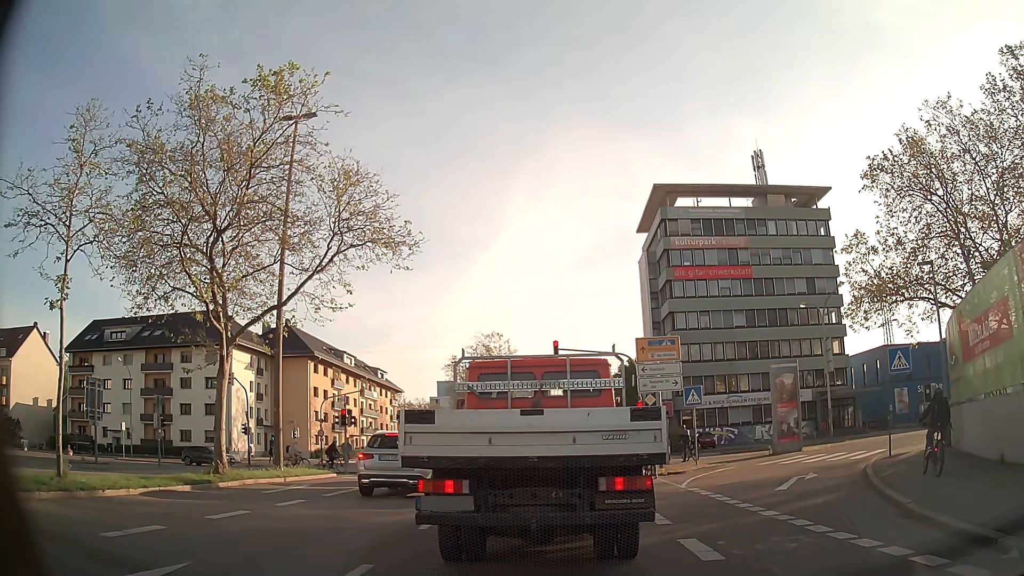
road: secondary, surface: asphalt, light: Day
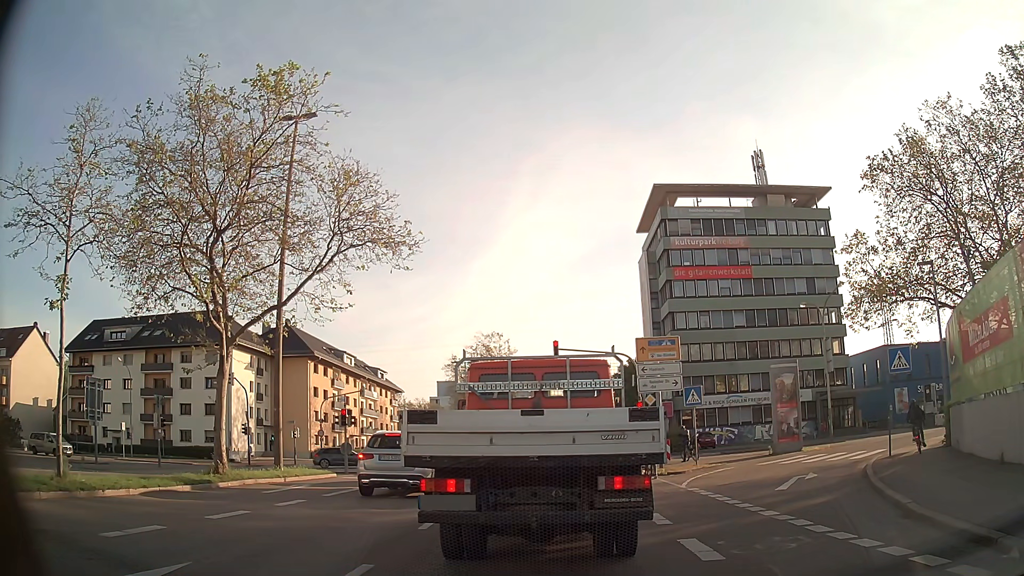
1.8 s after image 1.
(0.0, 0.0) m; 0°
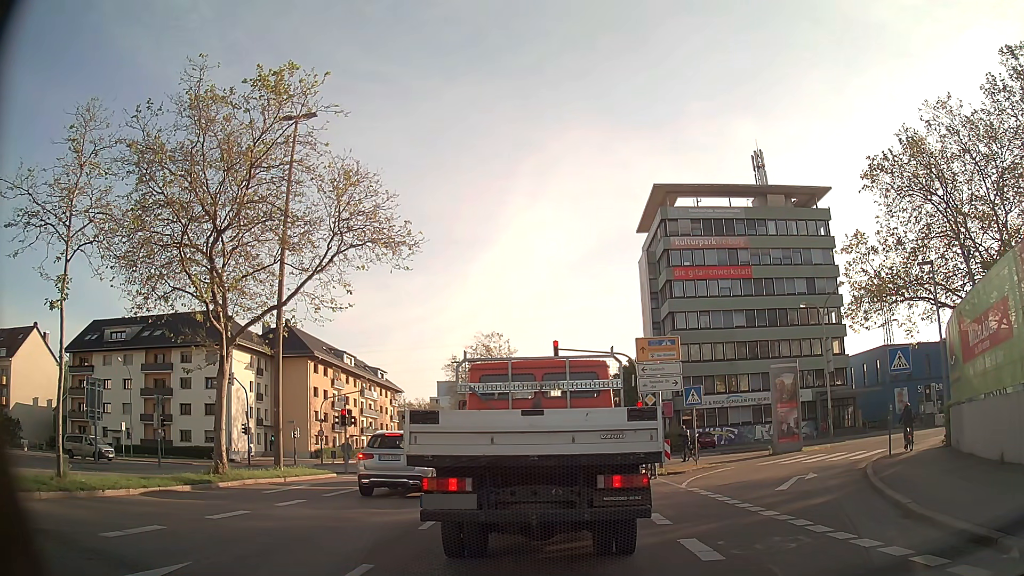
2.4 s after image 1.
(0.0, 0.0) m; 0°
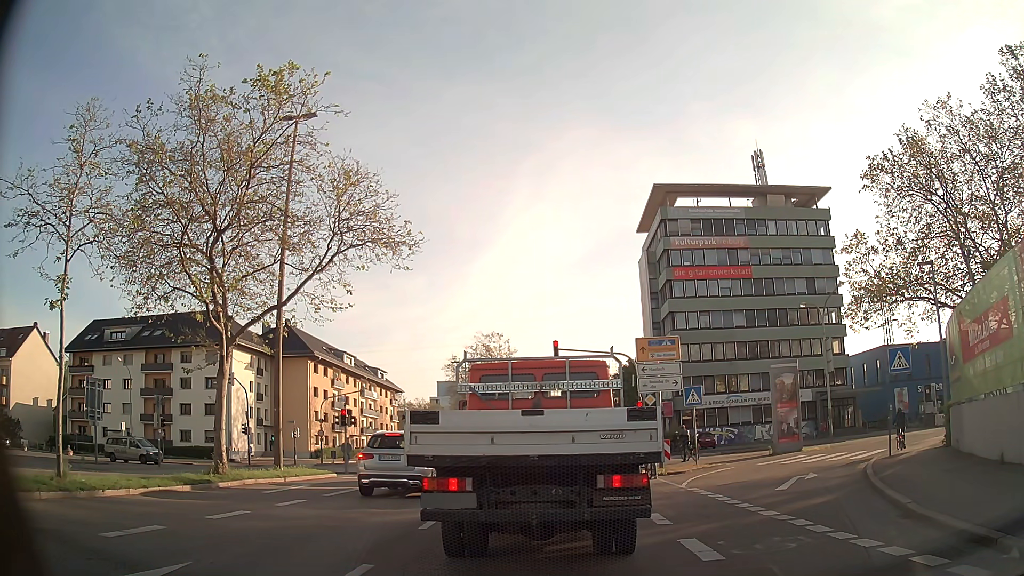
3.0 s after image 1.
(0.0, 0.0) m; 0°
